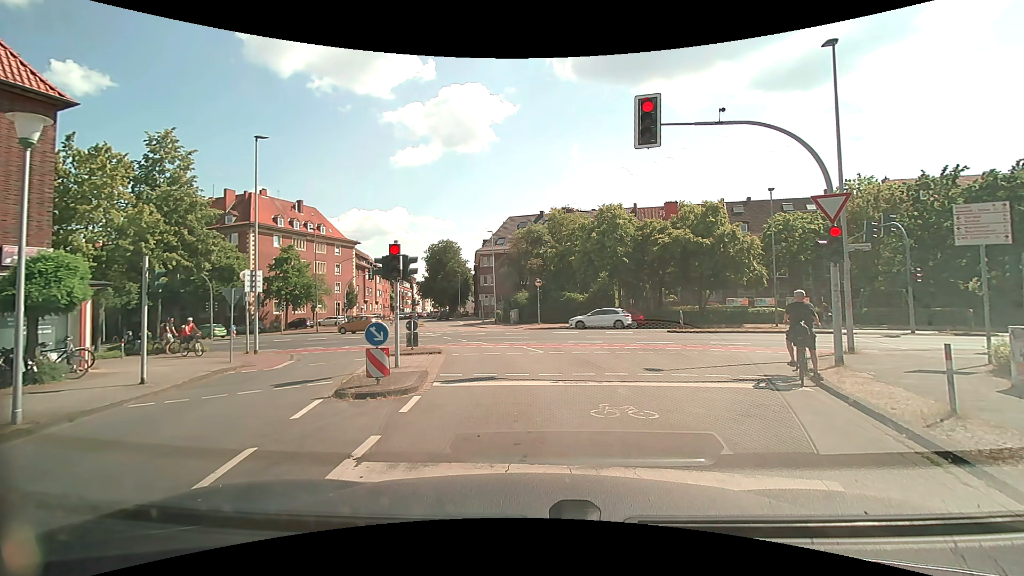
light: Day
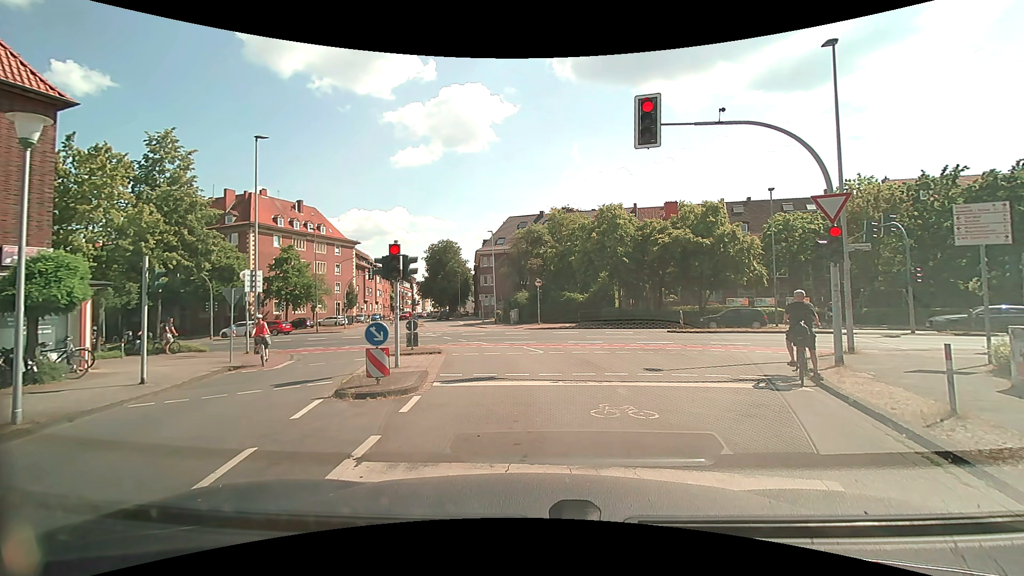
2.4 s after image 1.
(0.0, 0.0) m; 0°
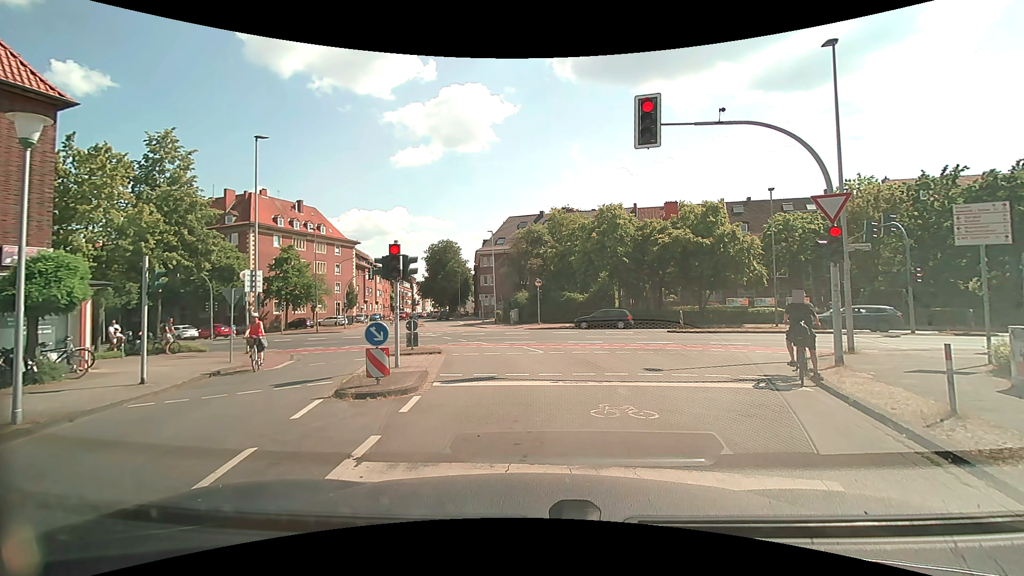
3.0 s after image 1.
(0.0, 0.0) m; 0°
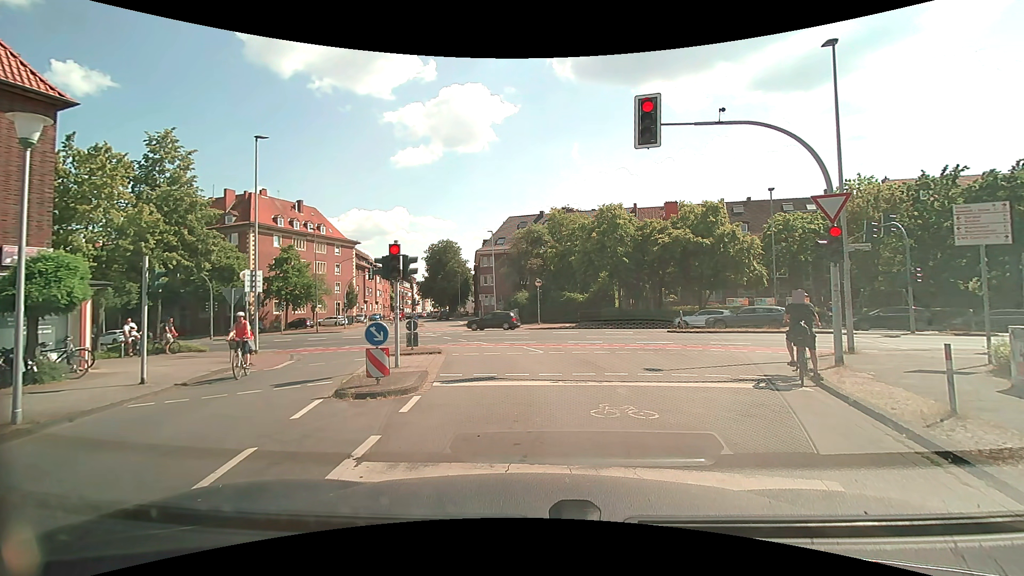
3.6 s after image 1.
(0.0, 0.0) m; 0°
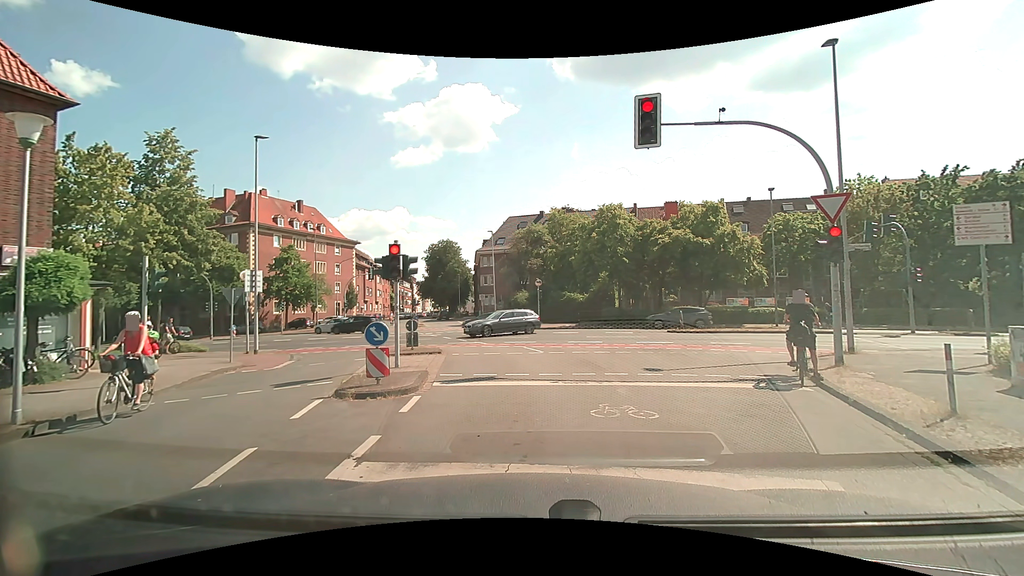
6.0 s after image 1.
(0.0, 0.0) m; 0°
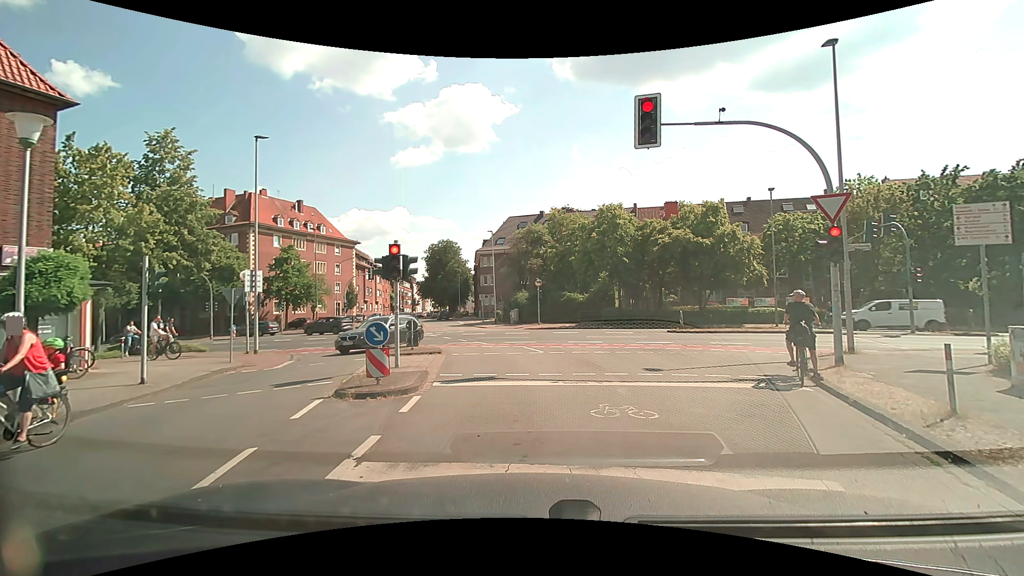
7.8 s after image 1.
(0.0, 0.0) m; 0°
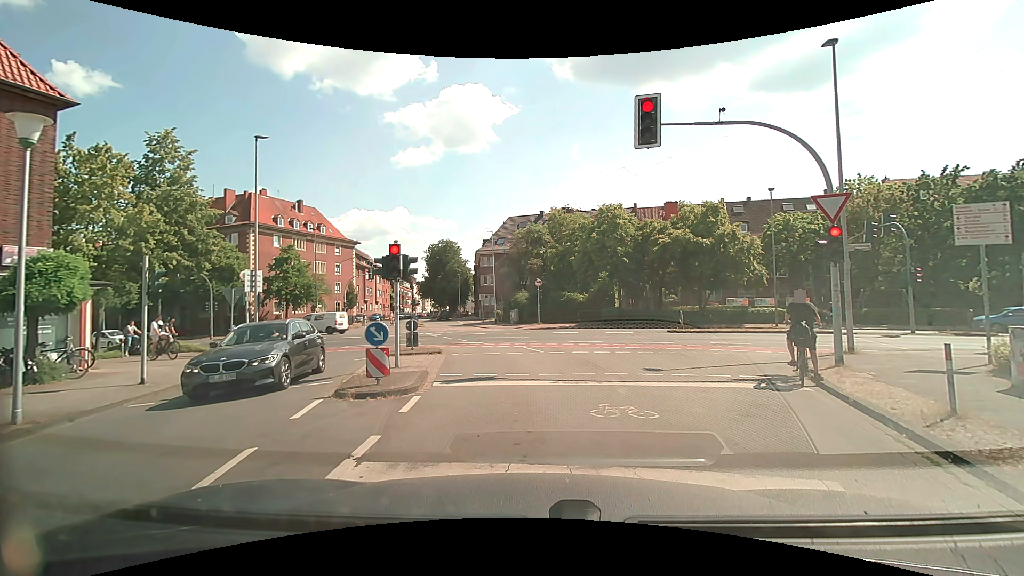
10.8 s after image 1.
(0.0, 0.0) m; 0°
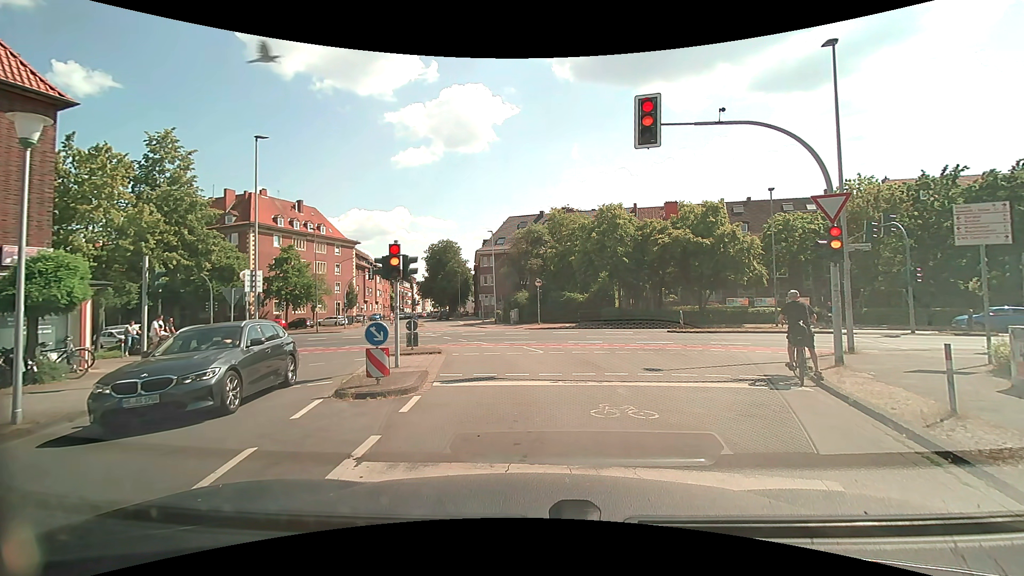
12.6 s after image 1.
(0.0, 0.0) m; 0°
(0, +10) (0, +20) (0, +30) (-3, +40) (-6, +49) (-9, +59) (-11, +68) (-14, +78) (-16, +88) (-19, +97) m
